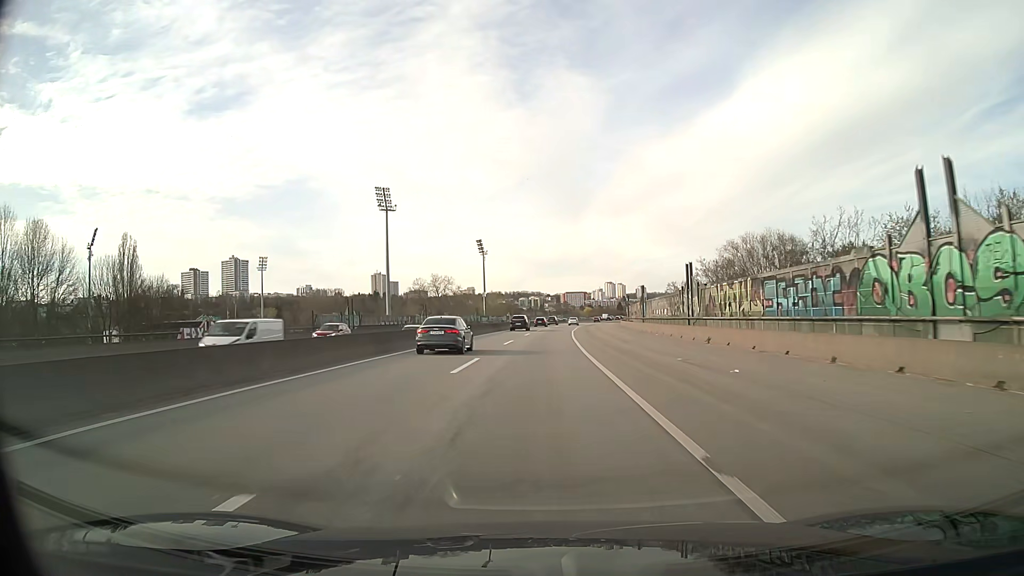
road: motorway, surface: asphalt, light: Day
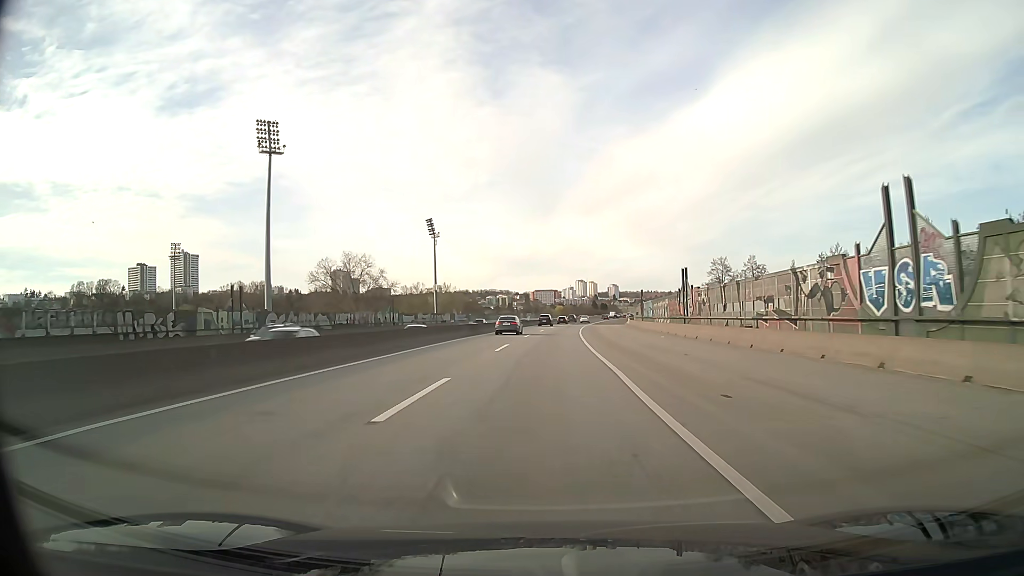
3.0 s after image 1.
(+1.0, +62.3) m; +2°
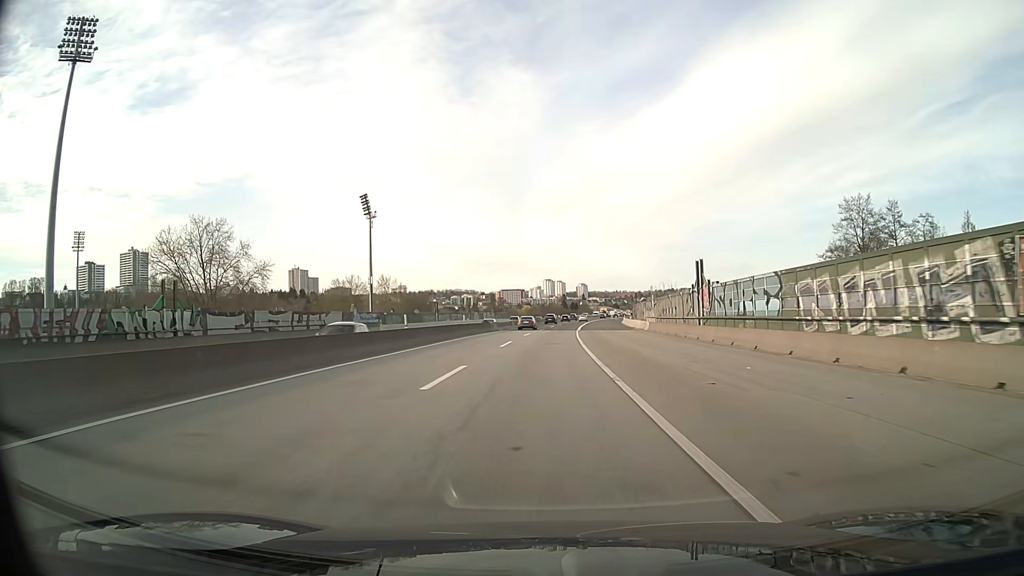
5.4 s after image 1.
(+1.3, +50.0) m; +3°
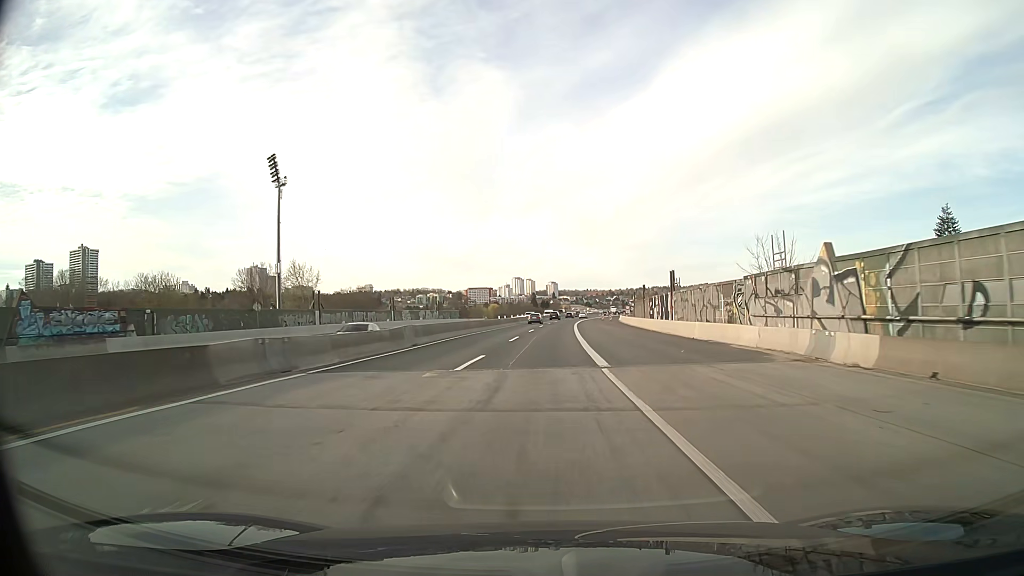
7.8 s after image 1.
(+1.1, +50.1) m; +3°
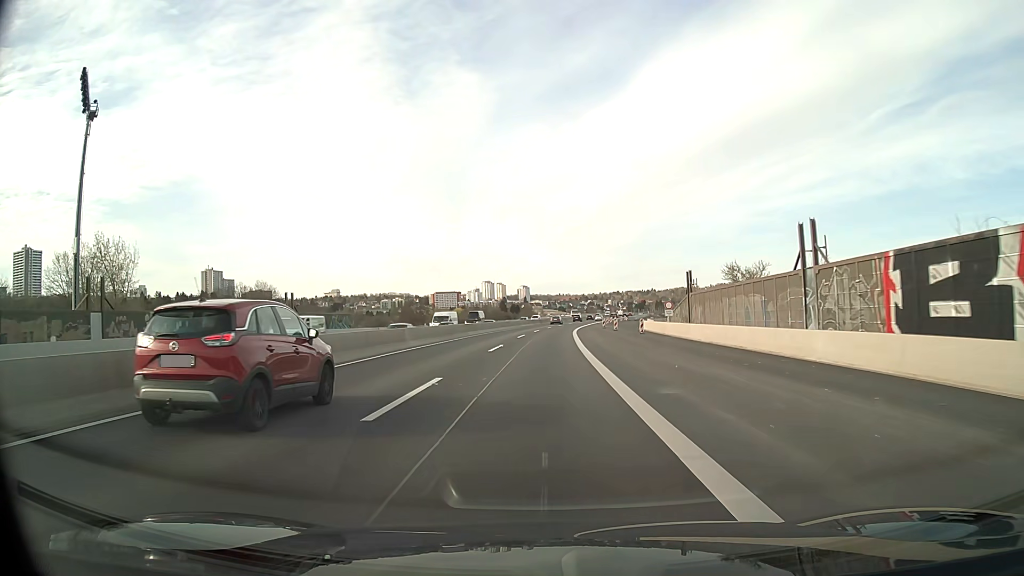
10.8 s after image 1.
(+1.6, +62.7) m; +2°
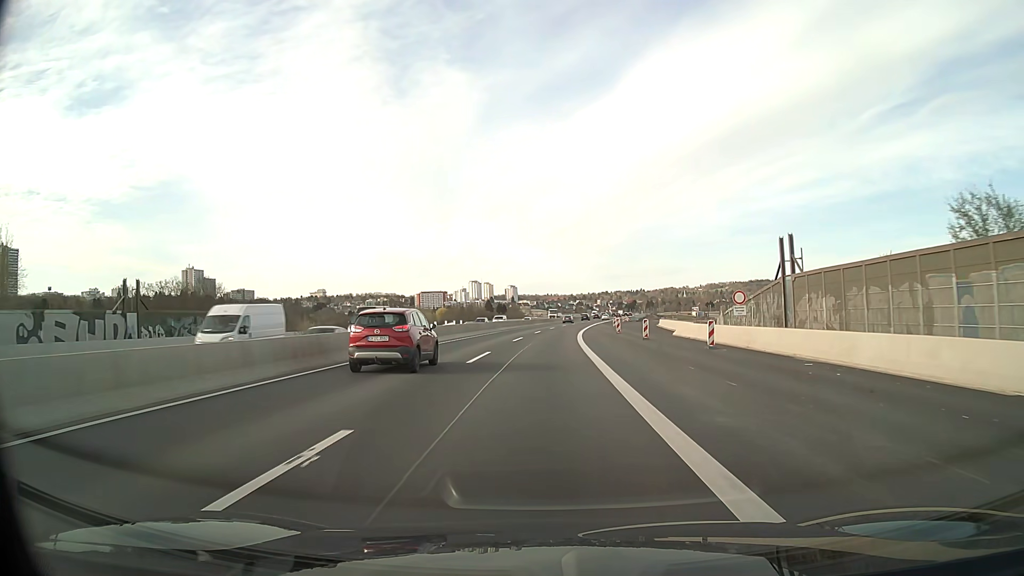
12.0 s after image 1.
(+0.2, +25.1) m; +1°
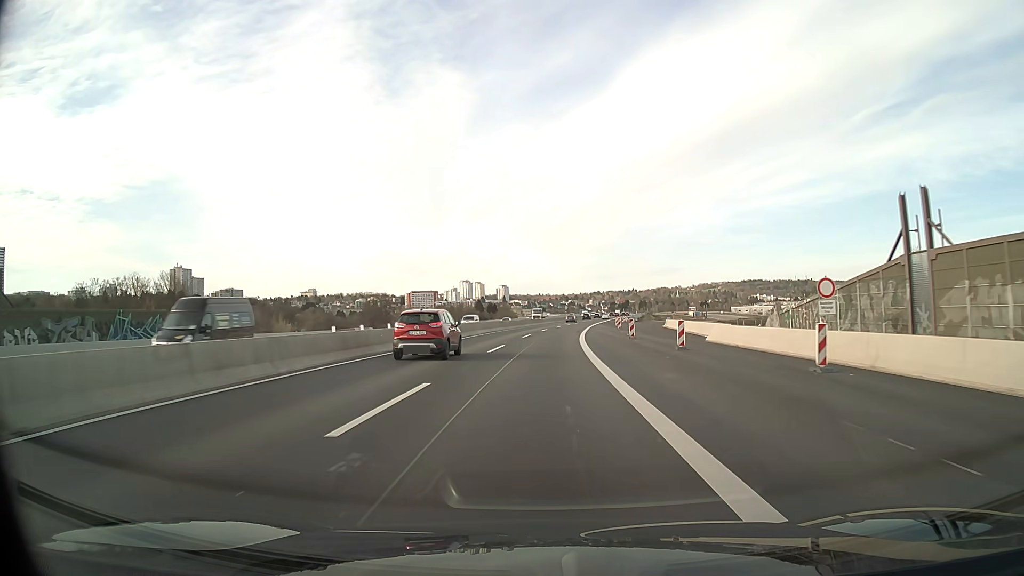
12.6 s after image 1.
(+0.1, +12.5) m; +1°
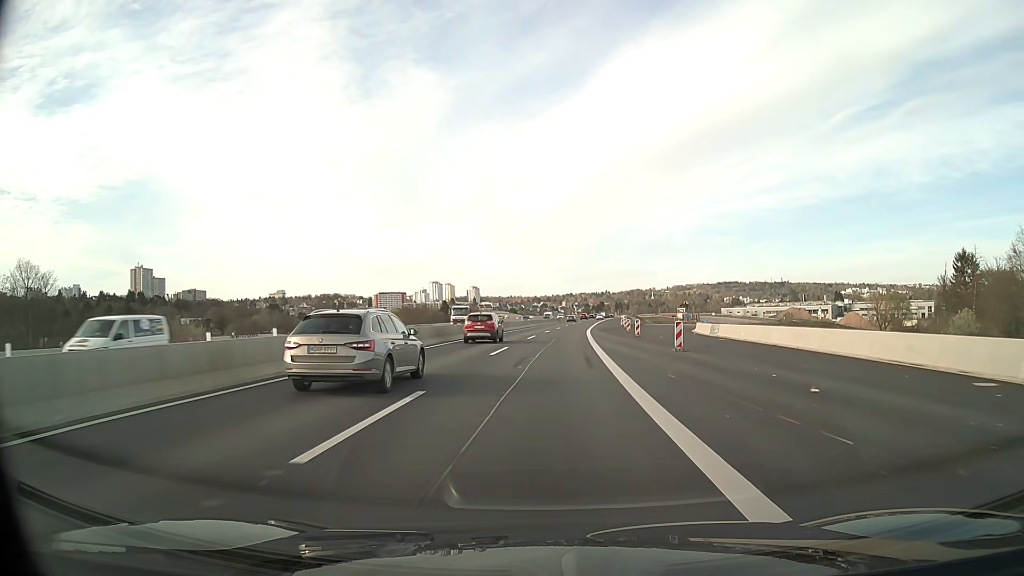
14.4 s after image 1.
(+0.7, +37.6) m; +2°
(0, +10) (0, +20) (+1, +30) (+1, +40) (+1, +50) (+2, +60) (+3, +70) (+4, +80) (+5, +90) (+5, +100) m
